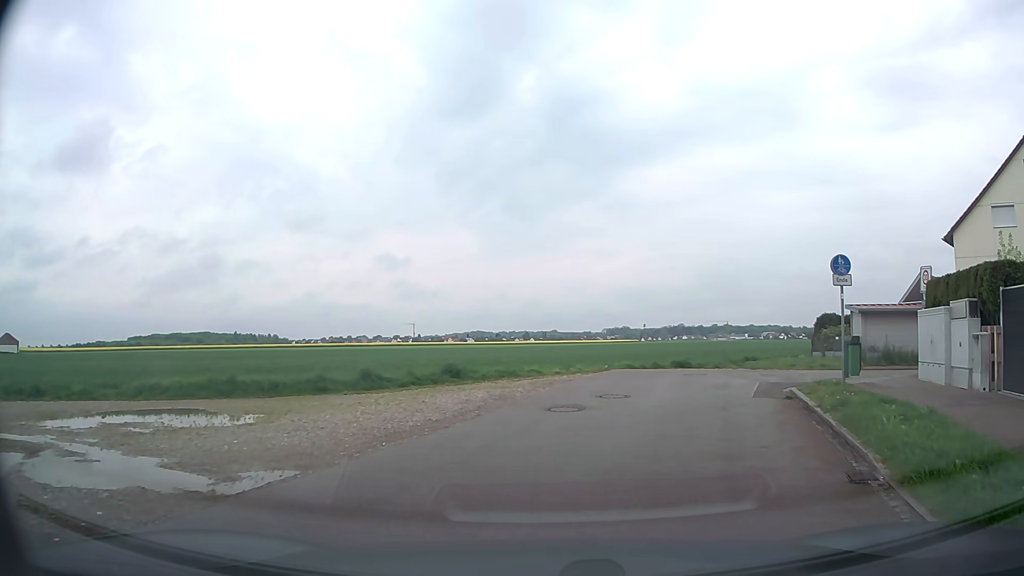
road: residential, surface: asphalt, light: Day
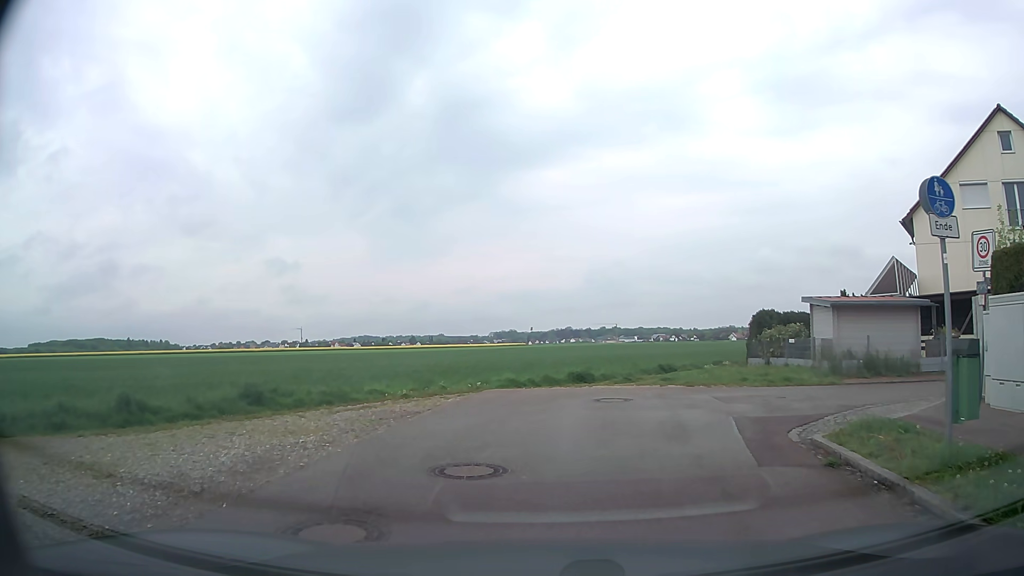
(+0.7, +7.1) m; +10°
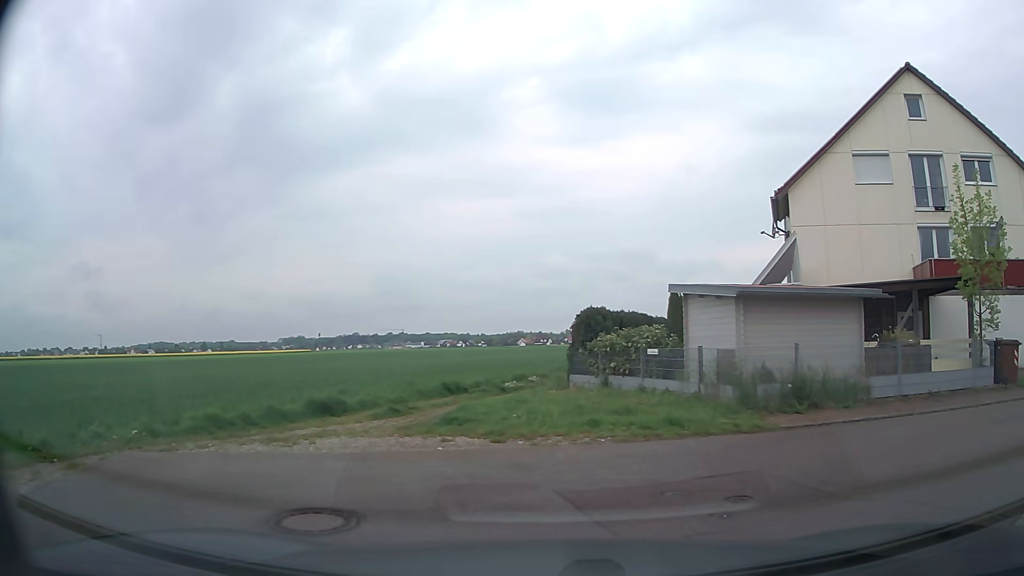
(+0.8, +7.8) m; +18°
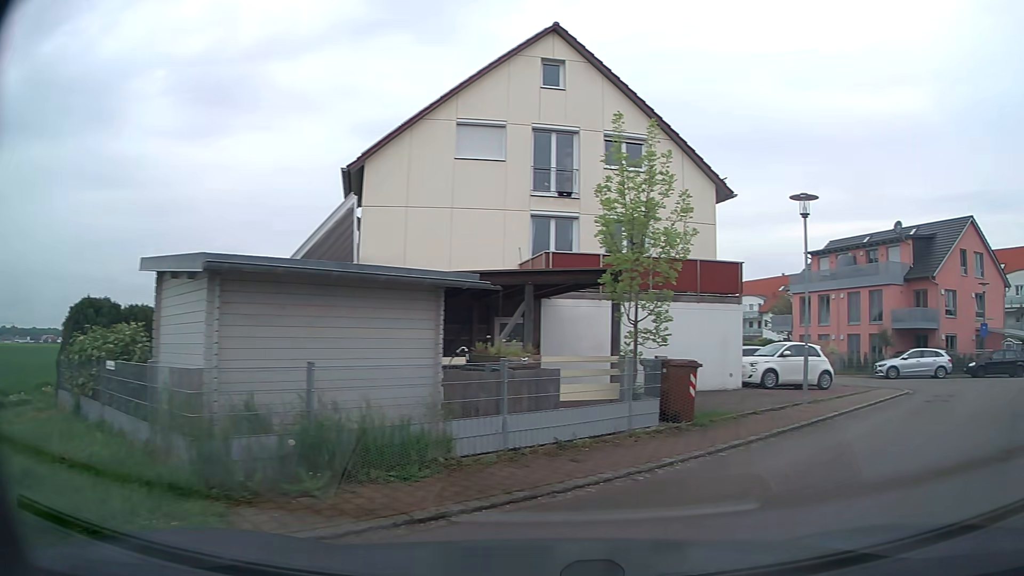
(+1.4, +5.3) m; +33°
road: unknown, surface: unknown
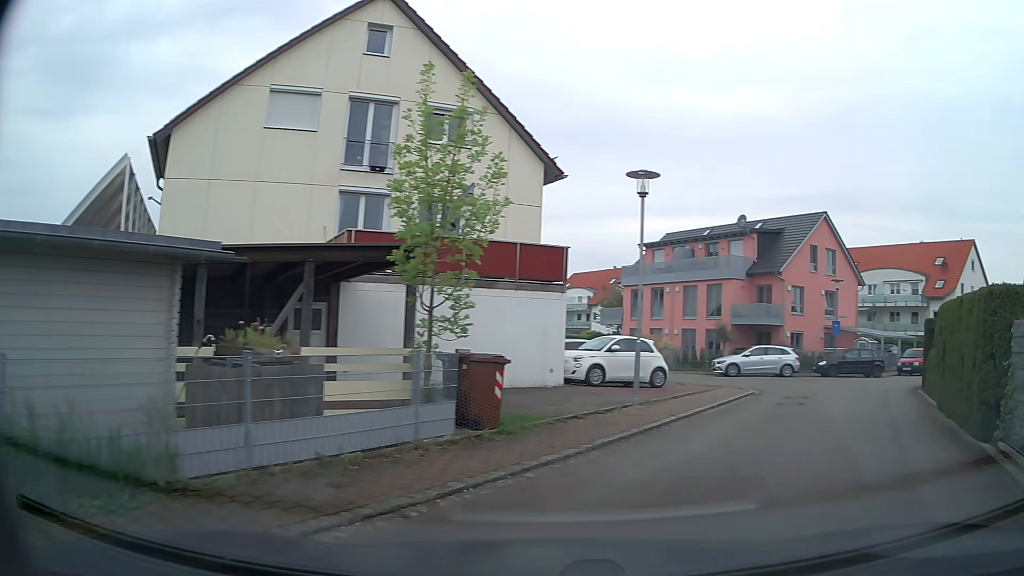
(+0.3, +1.9) m; +16°
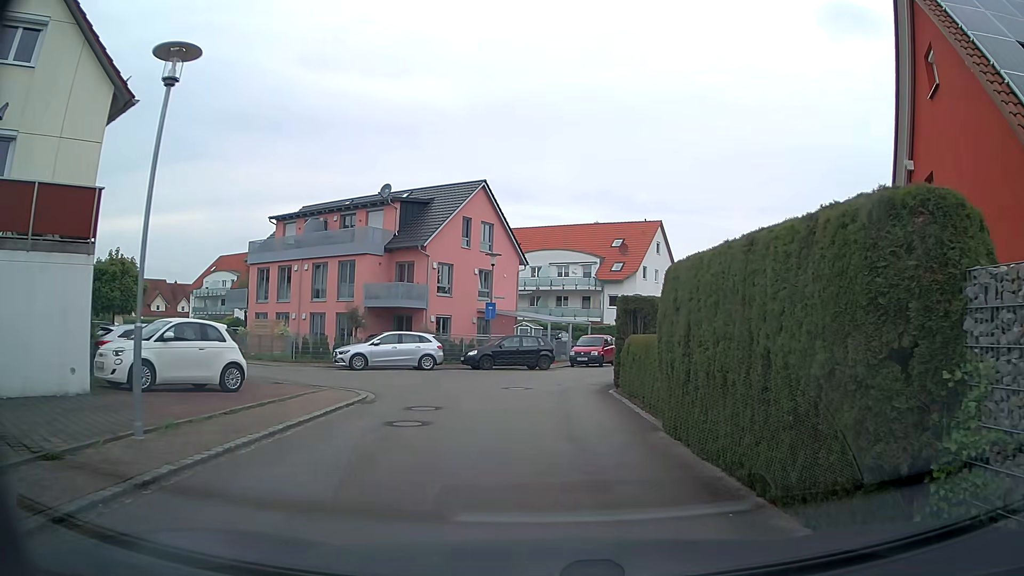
(+2.0, +6.0) m; +30°
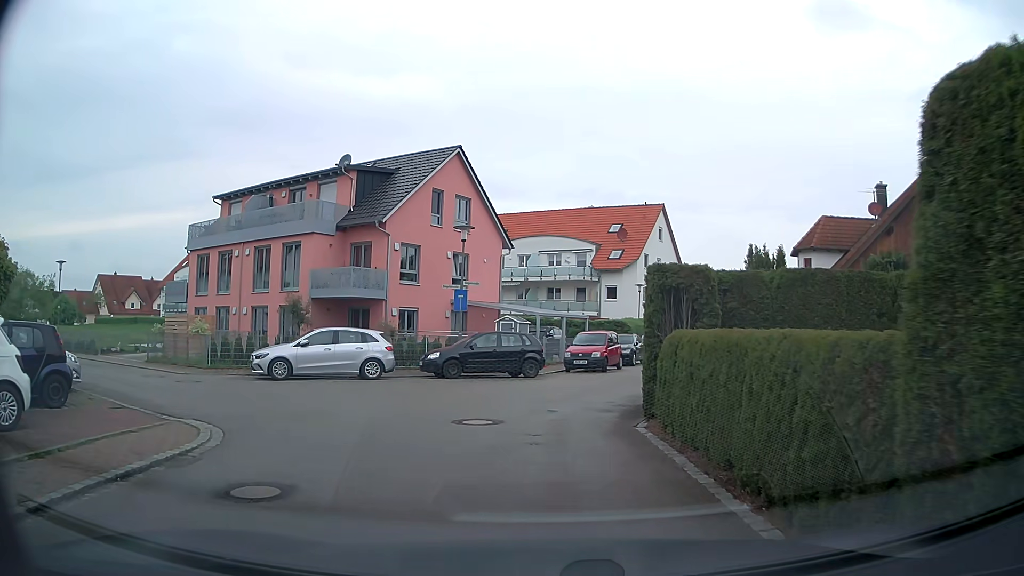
(+0.1, +7.1) m; +1°
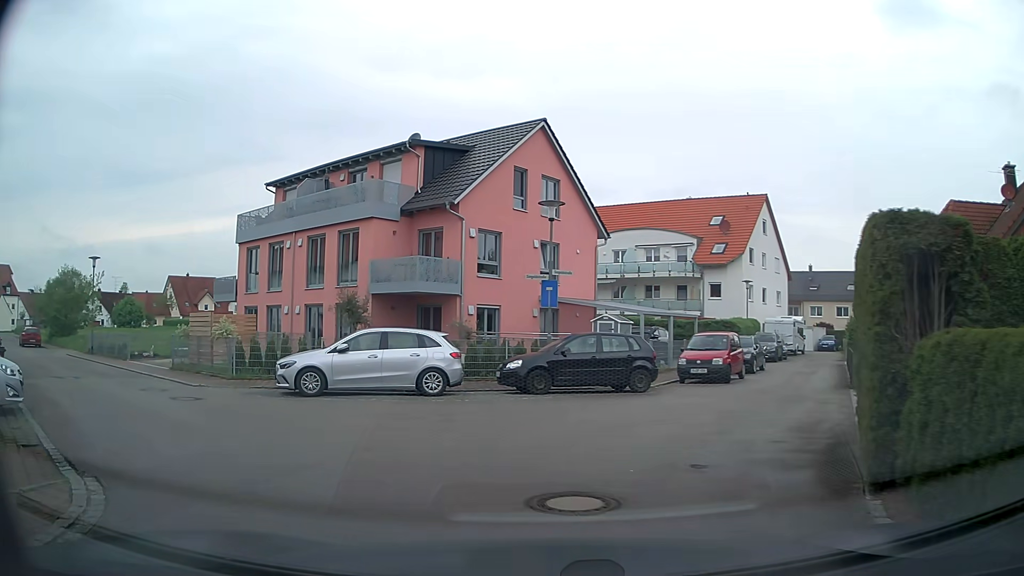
(-0.3, +4.8) m; -7°
